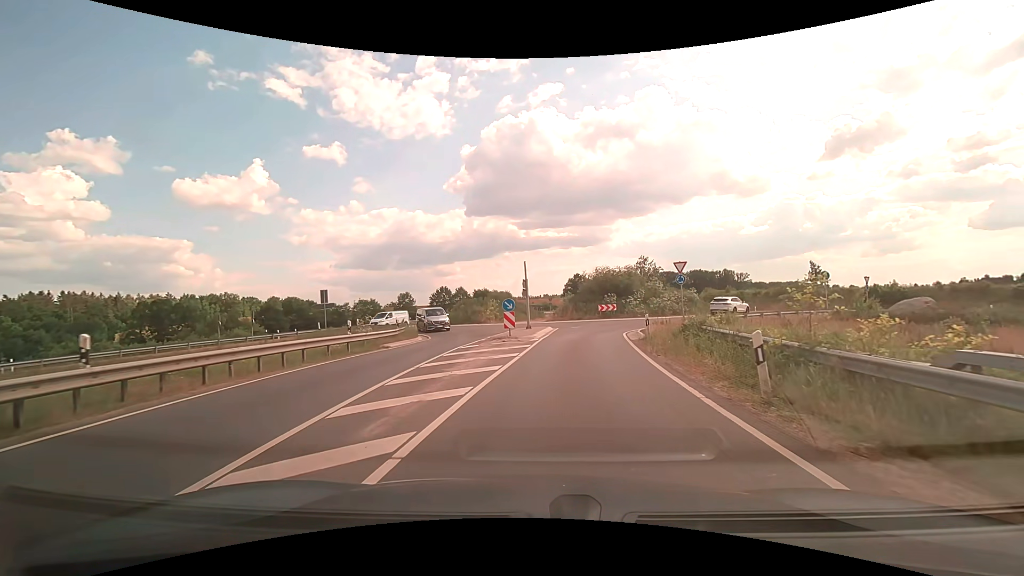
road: primary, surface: asphalt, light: Day
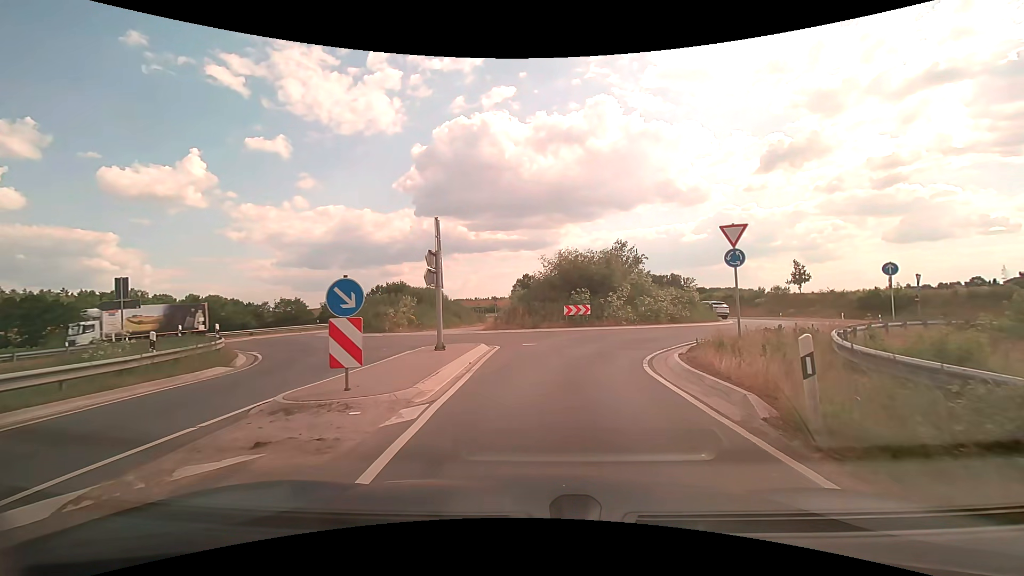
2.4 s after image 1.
(+0.8, +14.9) m; +6°
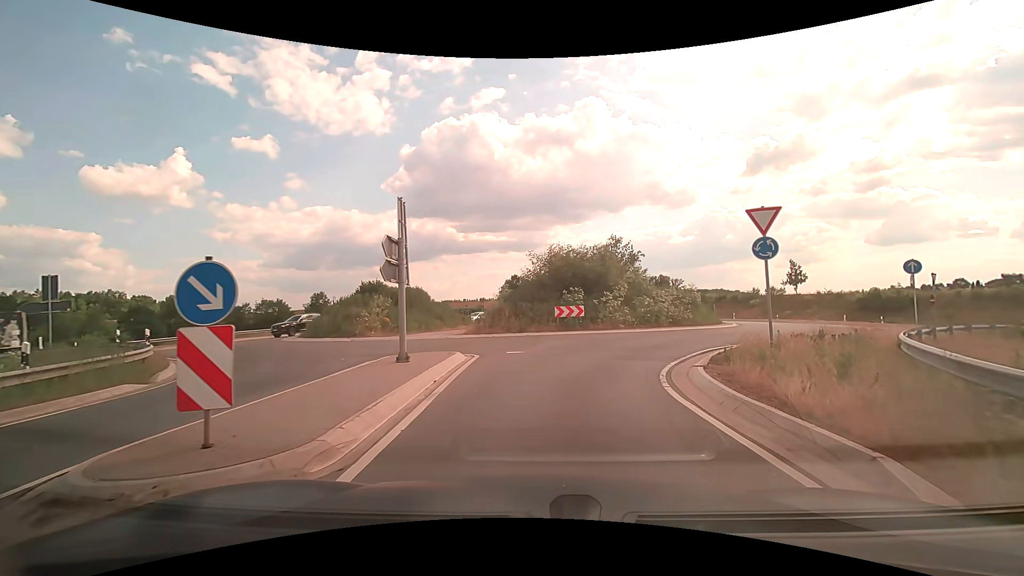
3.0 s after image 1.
(0.0, +2.9) m; +2°
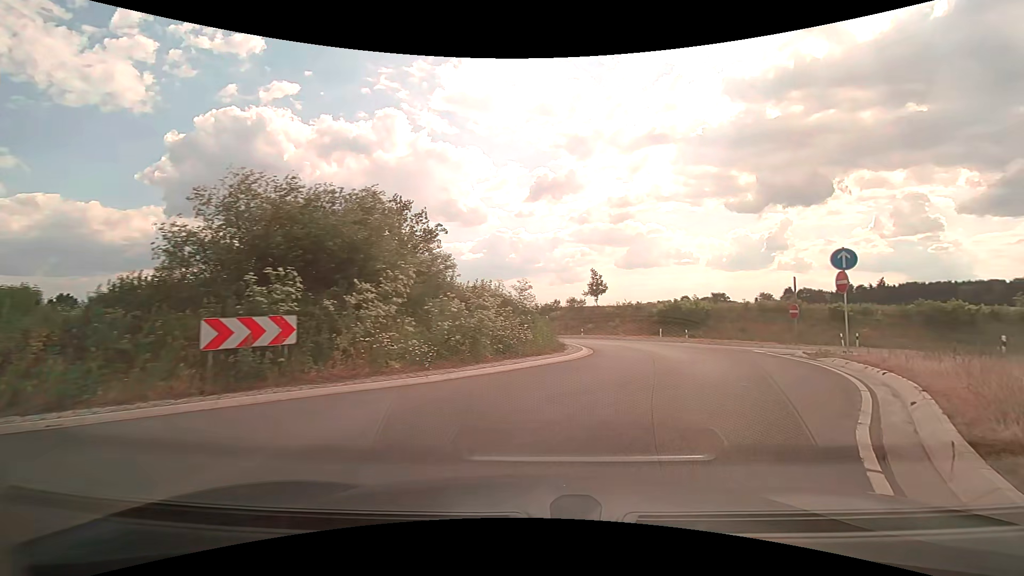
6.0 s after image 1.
(+2.0, +15.0) m; +22°
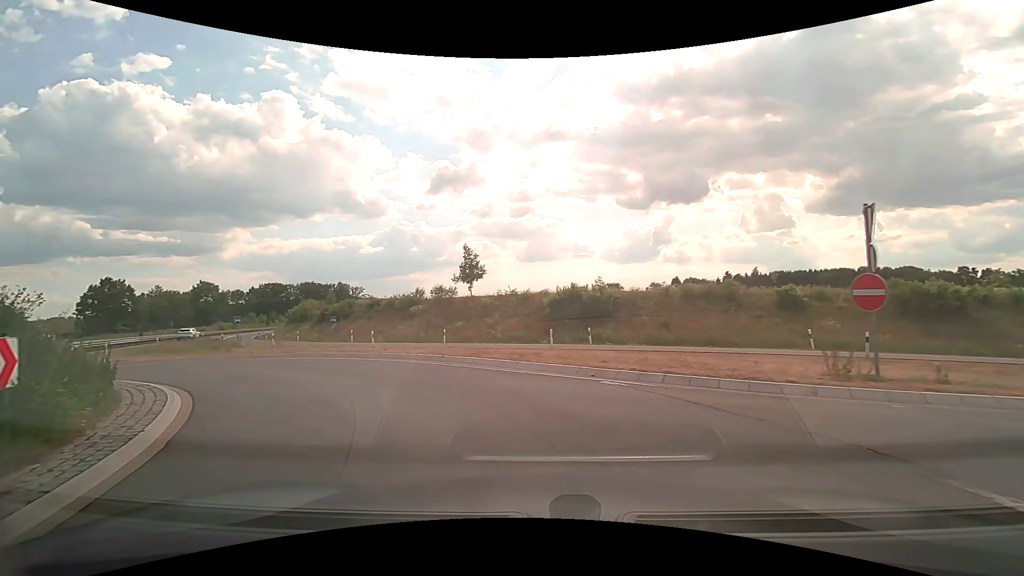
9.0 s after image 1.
(+4.7, +17.6) m; +13°
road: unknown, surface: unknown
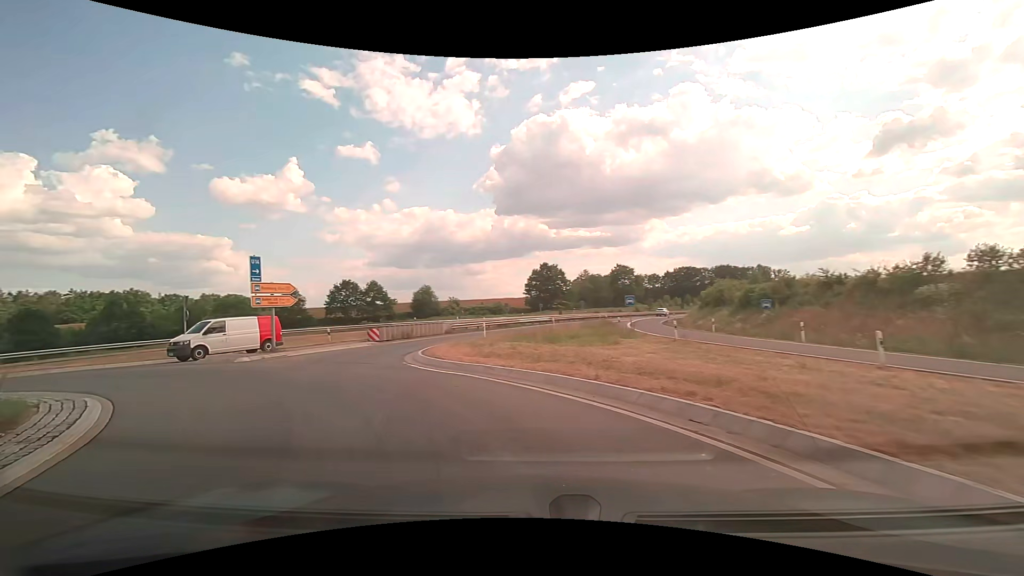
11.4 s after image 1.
(-5.2, +14.8) m; -44°
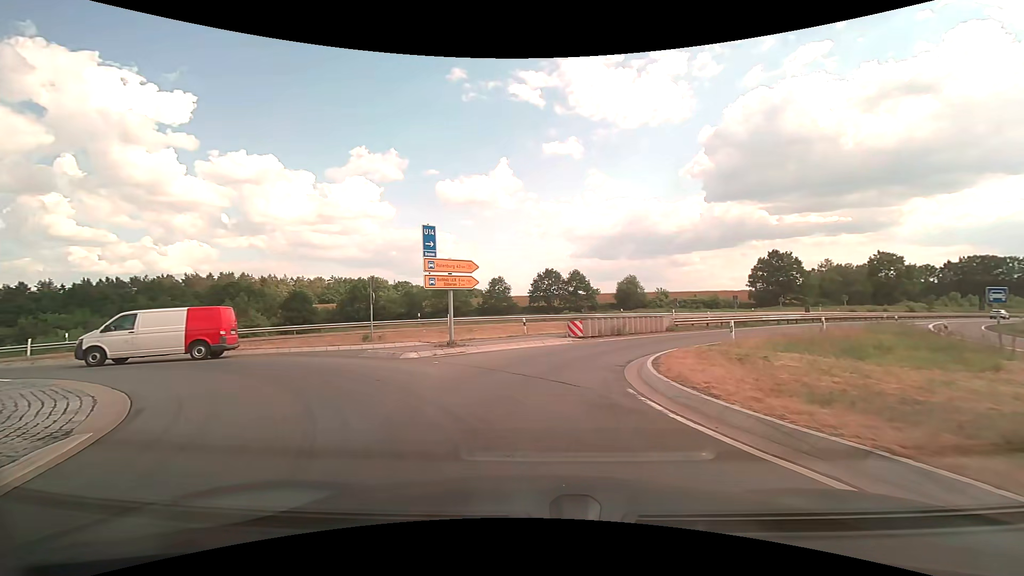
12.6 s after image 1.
(-1.6, +7.0) m; -24°
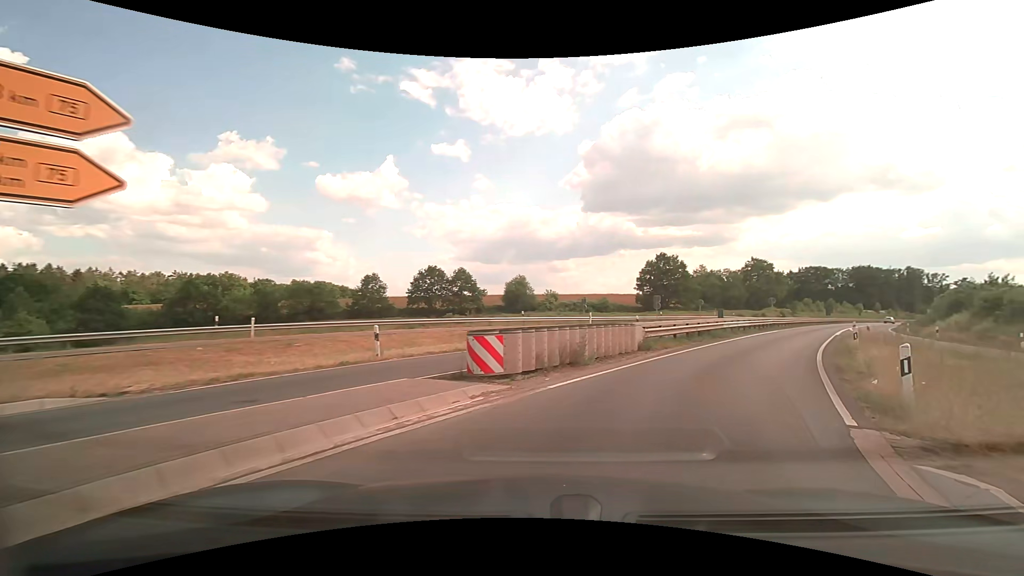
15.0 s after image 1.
(-0.1, +14.1) m; +12°
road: trunk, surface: asphalt
(+2, +10) (+7, +19) (+12, +27) (+17, +36) (+23, +44) (+28, +52) (+34, +61) (+40, +69) (+45, +77) (+51, +85) m
